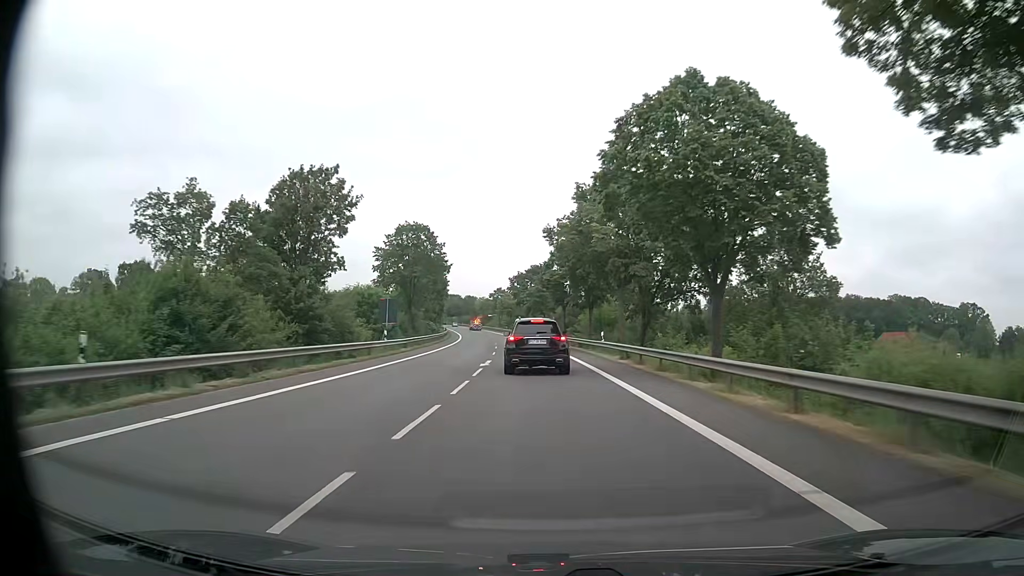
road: primary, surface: asphalt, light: Day
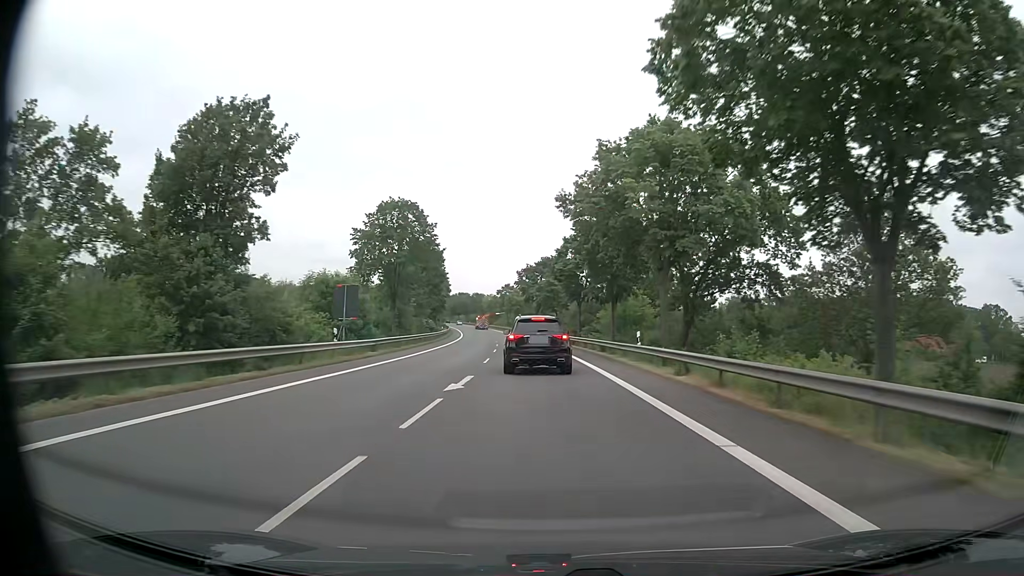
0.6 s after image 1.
(-0.1, +11.3) m; -1°
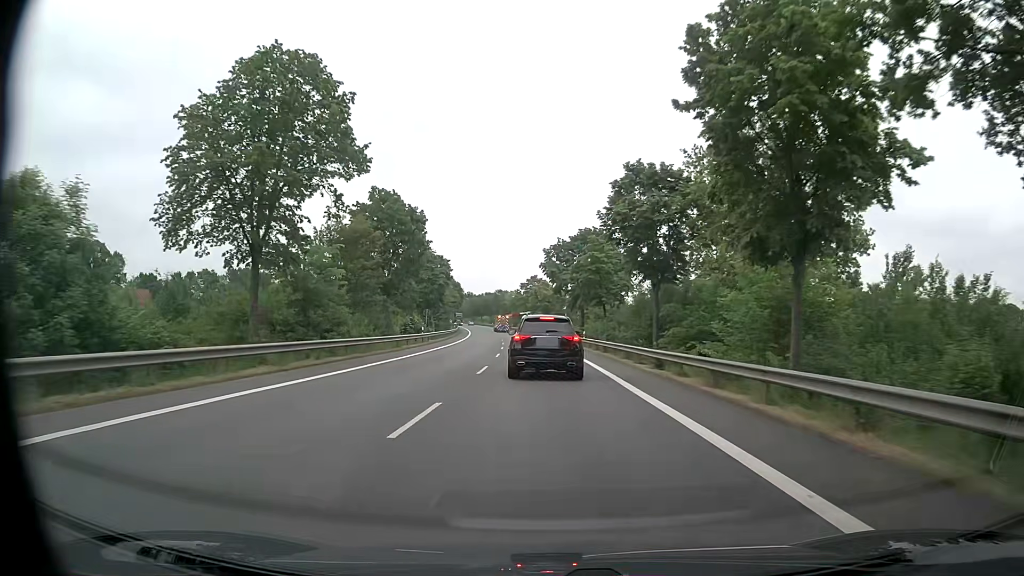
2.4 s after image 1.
(-0.7, +30.7) m; -2°
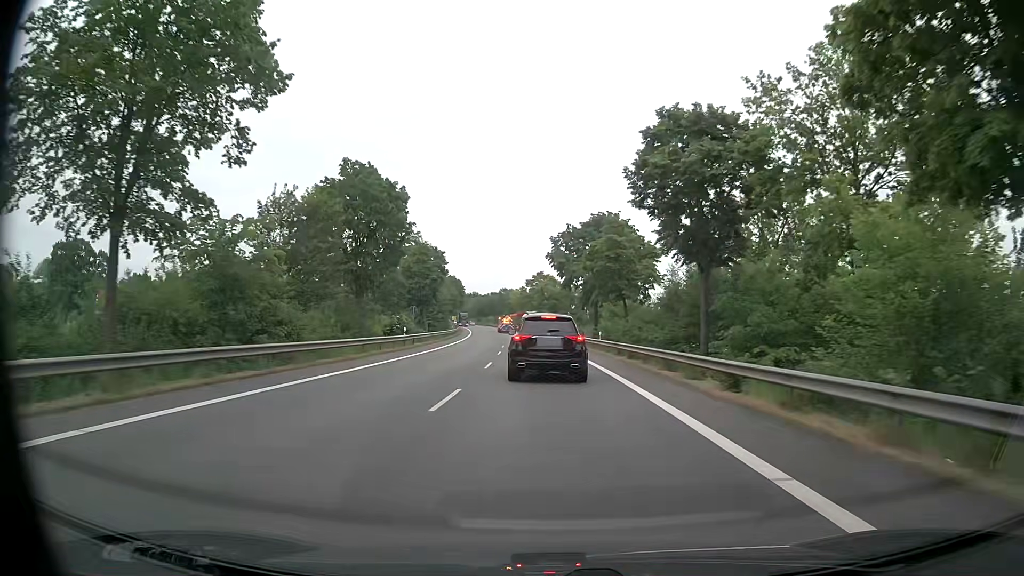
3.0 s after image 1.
(-0.1, +9.1) m; -1°
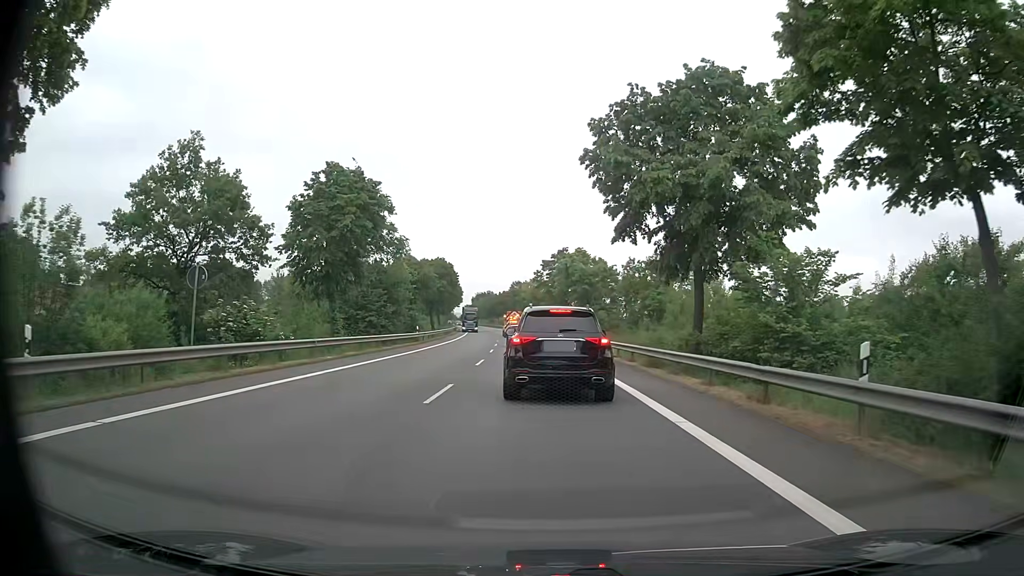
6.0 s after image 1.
(-0.3, +34.3) m; -1°
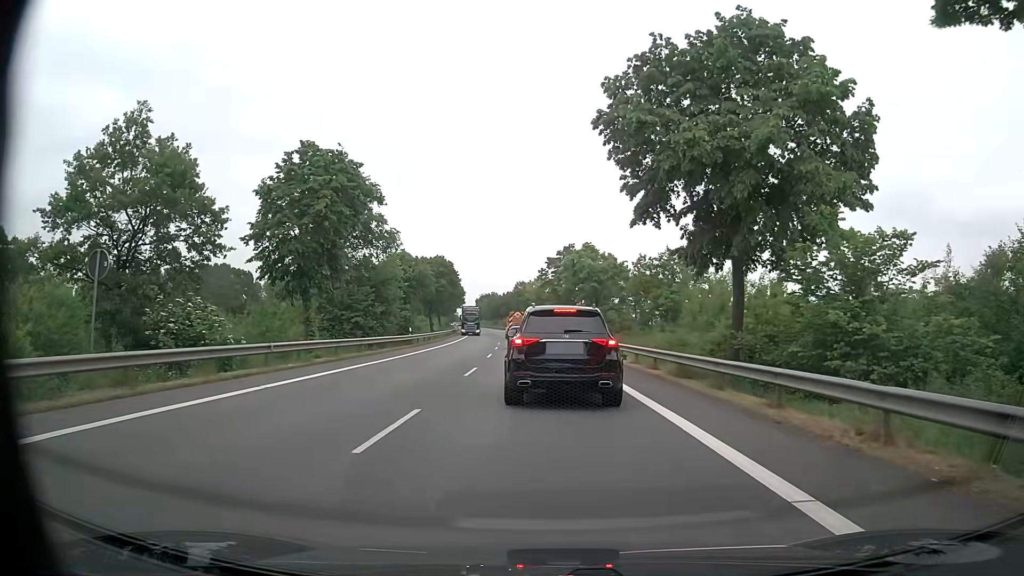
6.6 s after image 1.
(0.0, +4.6) m; -1°
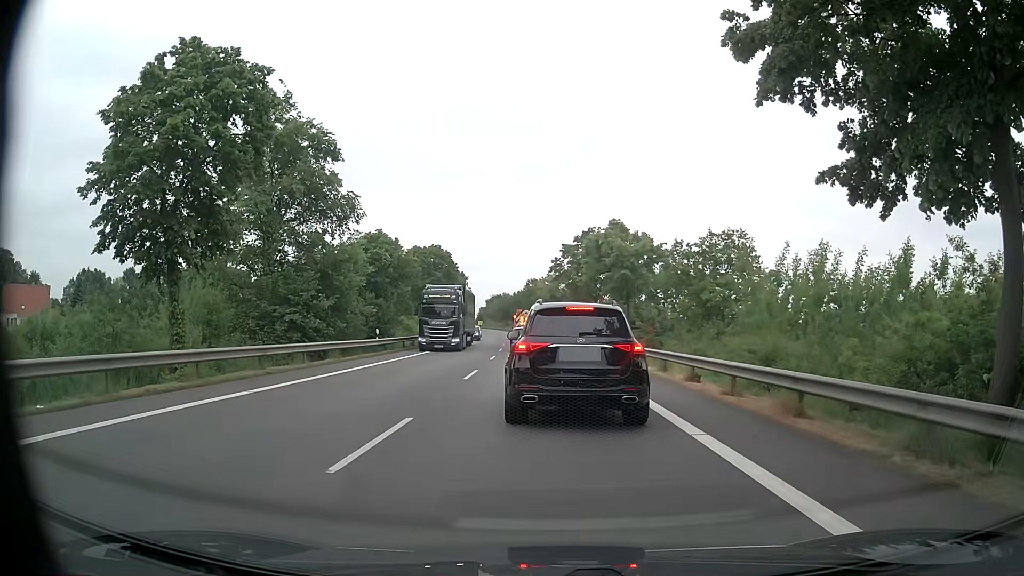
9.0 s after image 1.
(0.0, +12.5) m; 0°
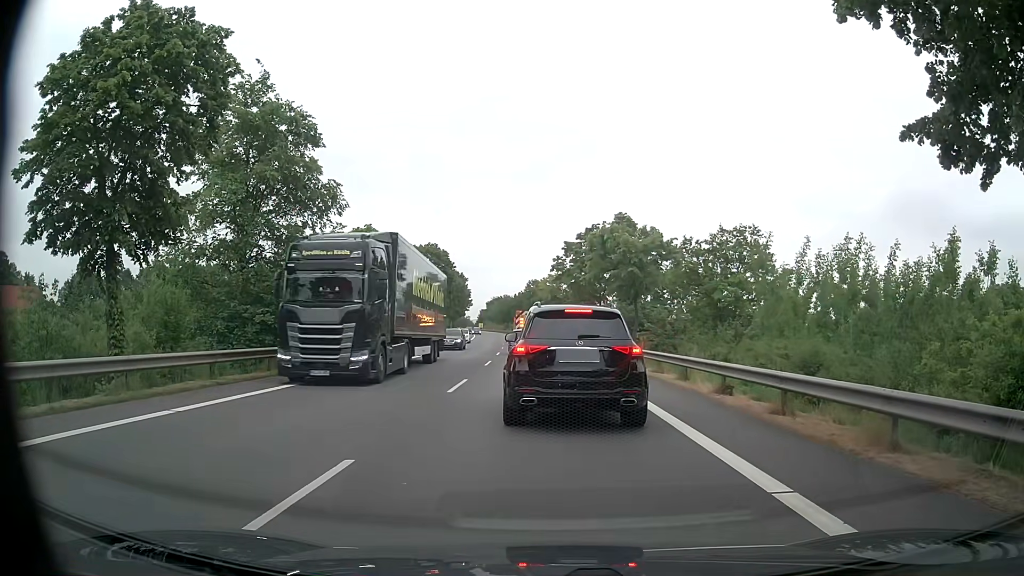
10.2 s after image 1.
(0.0, +3.1) m; 0°
(0, +10) (0, +20) (-1, +30) (-2, +40) (-4, +50) (-6, +60) (-7, +69) (-8, +79) (-8, +89) (-8, +99) m
